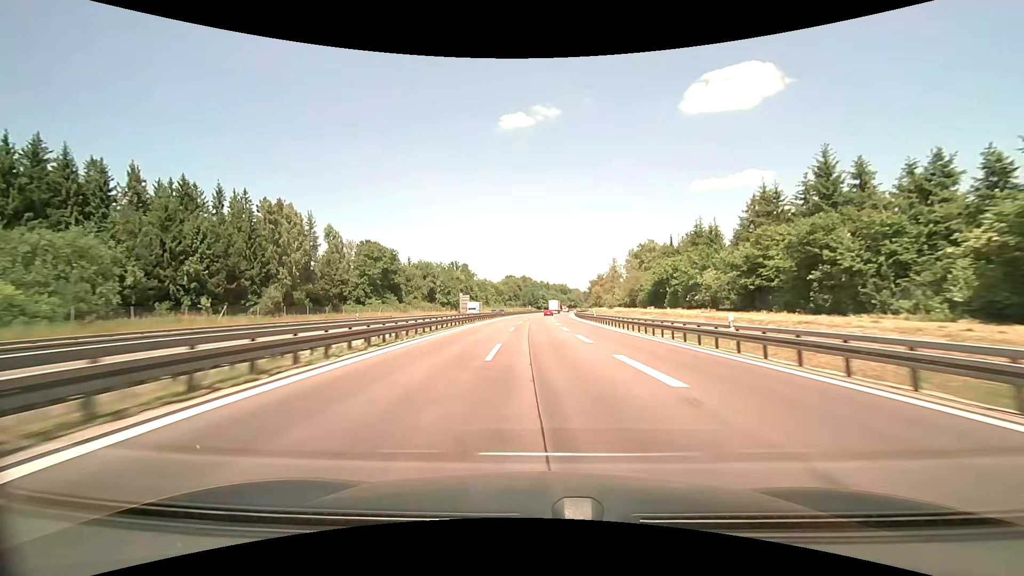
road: motorway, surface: asphalt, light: Day
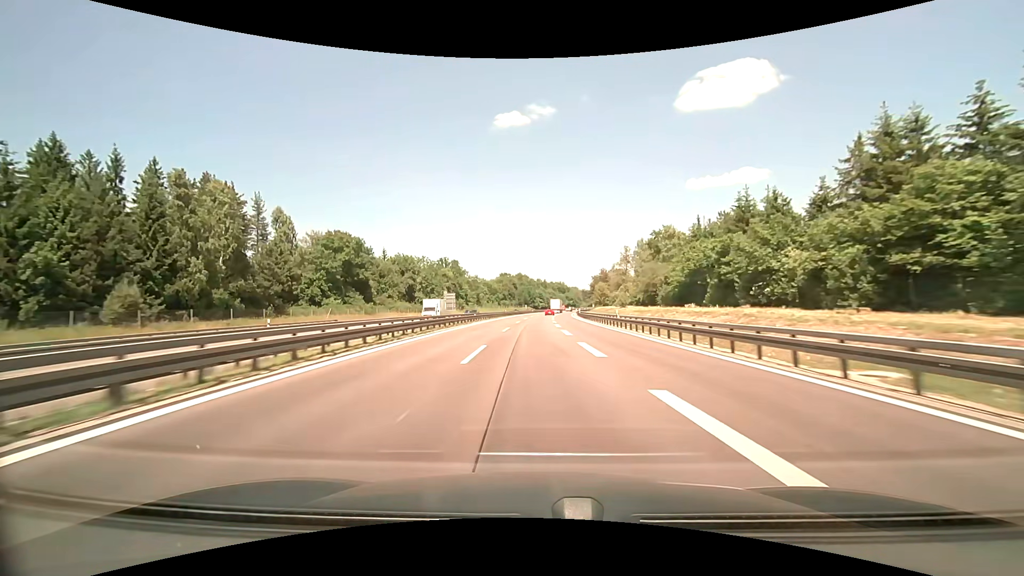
(+0.2, +18.8) m; +1°
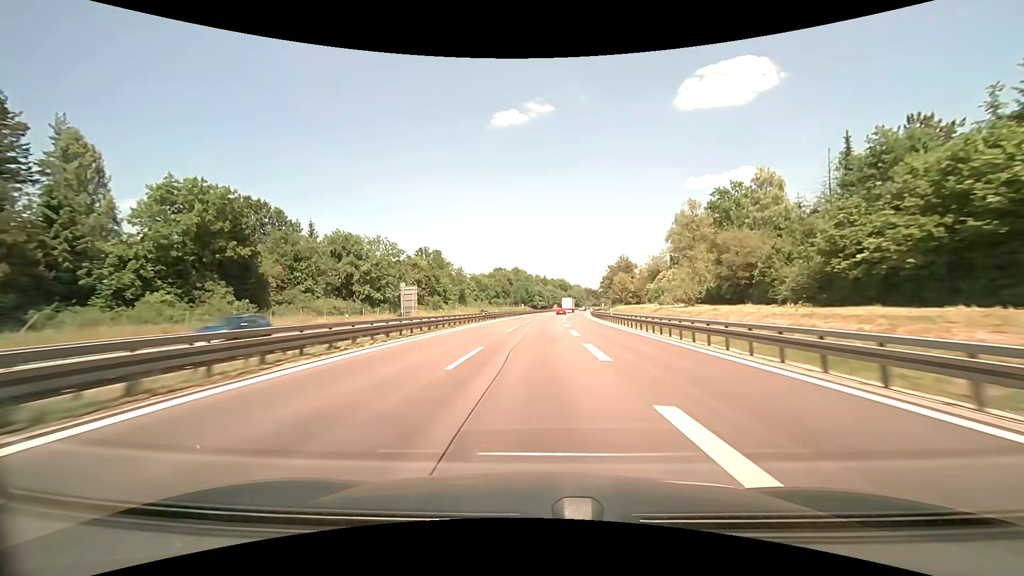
(-0.1, +37.4) m; 0°
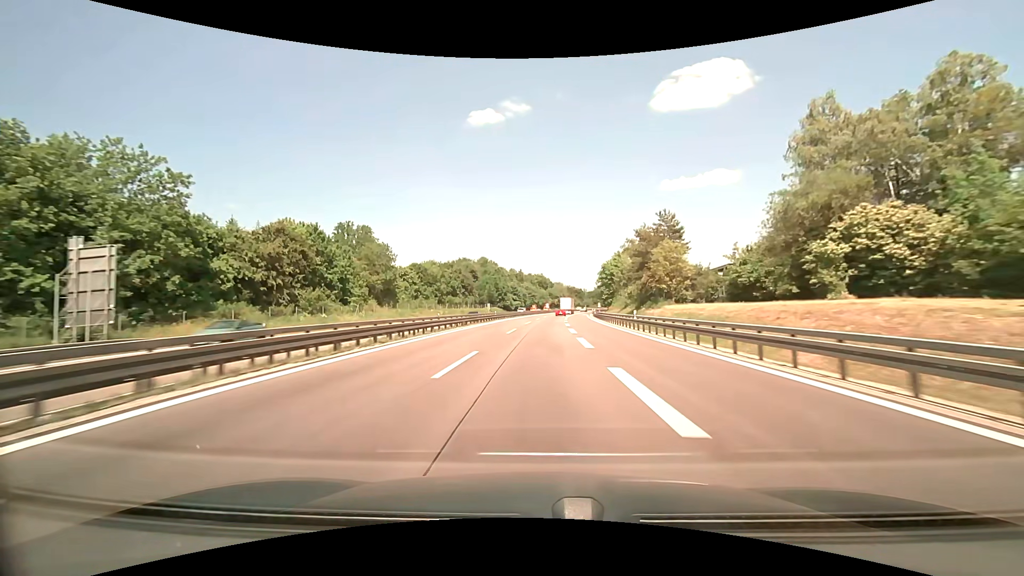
(+1.4, +55.2) m; +3°
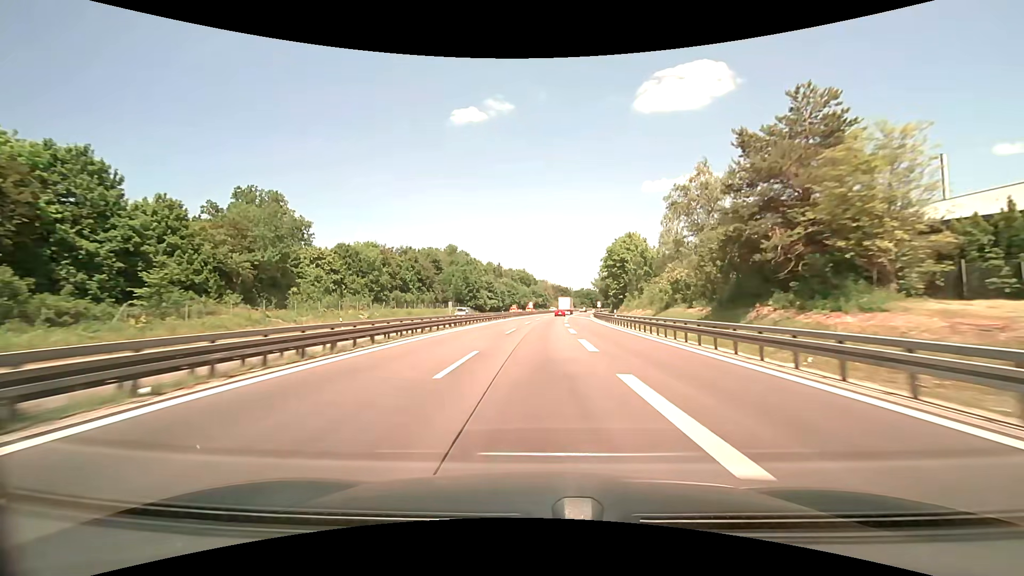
(+0.5, +36.2) m; +2°
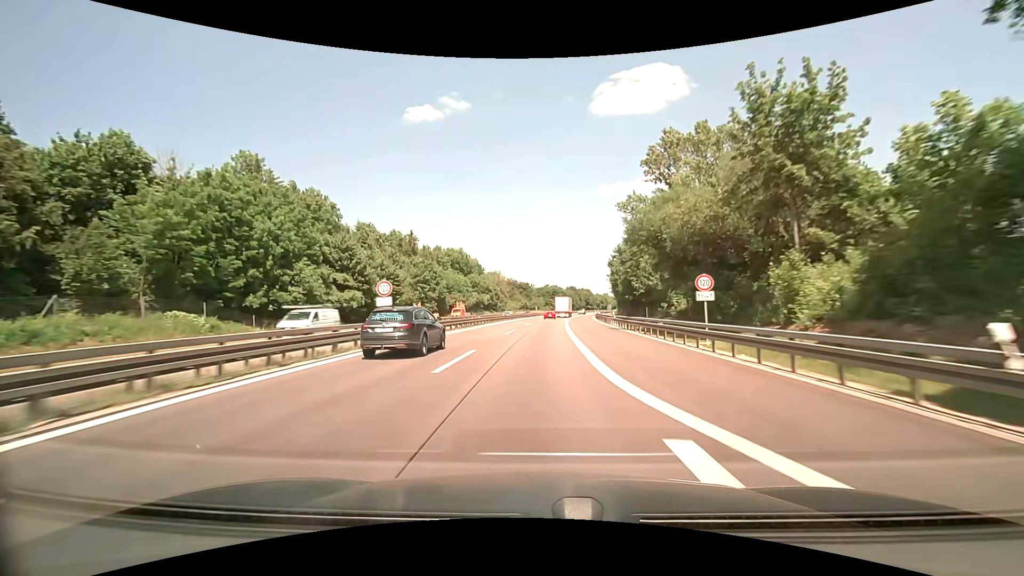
(+3.9, +88.8) m; +5°
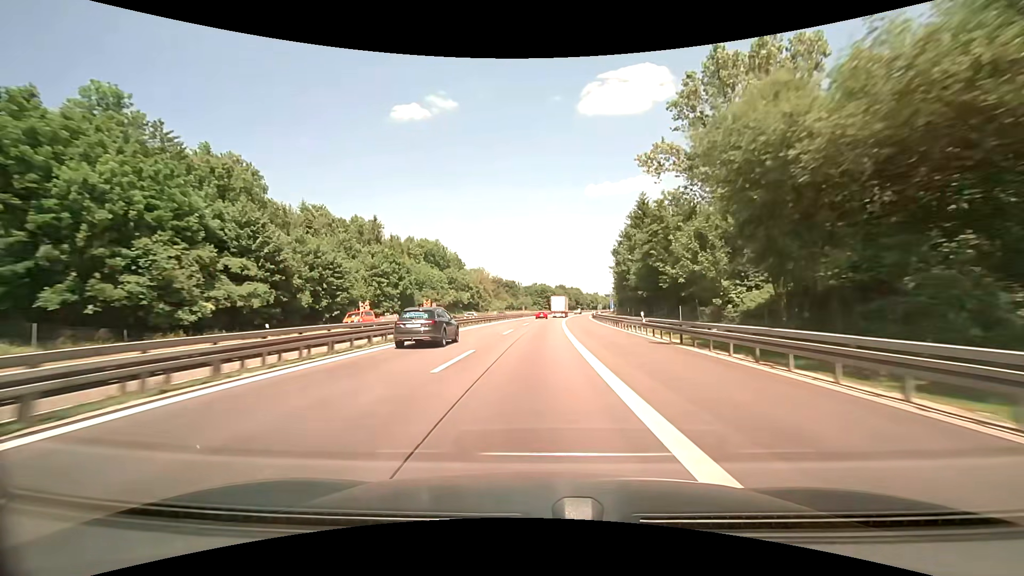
(+0.1, +18.0) m; +1°
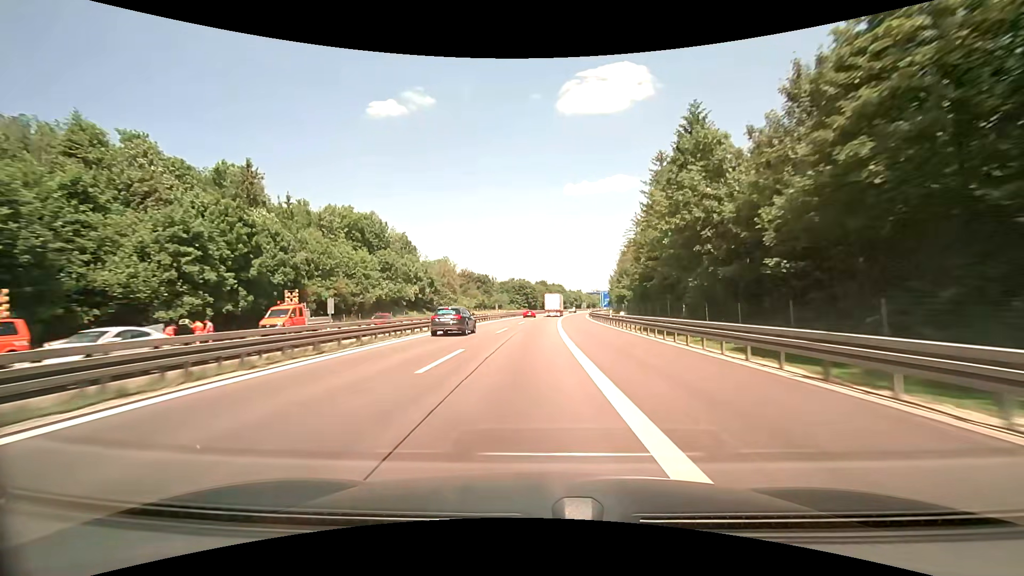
(+0.8, +36.4) m; +3°
(0, +10) (0, +20) (0, +30) (0, +40) (+1, +50) (+1, +60) (+2, +70) (+2, +80) (+3, +90) (+4, +100) m
